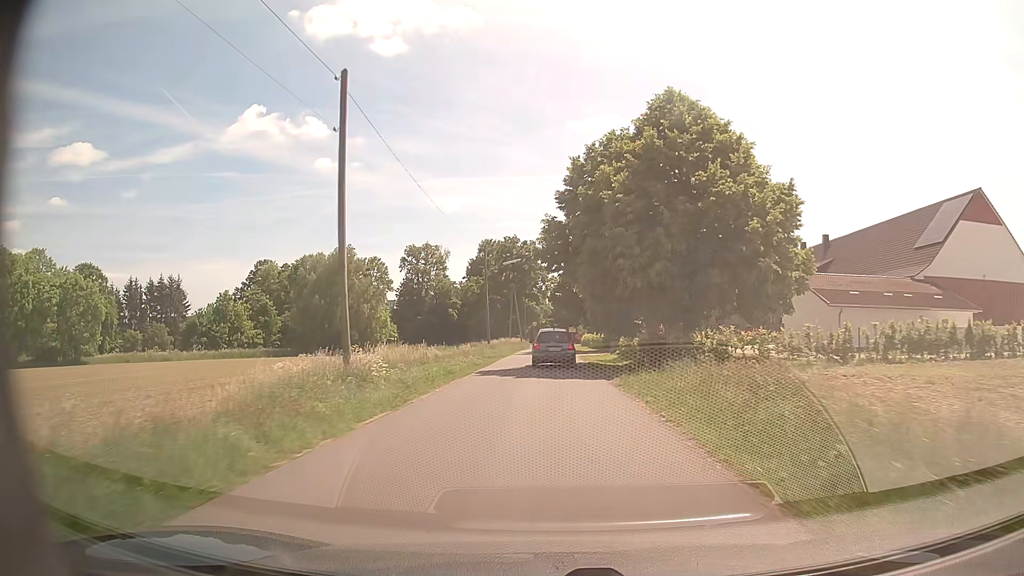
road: unclassified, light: Day
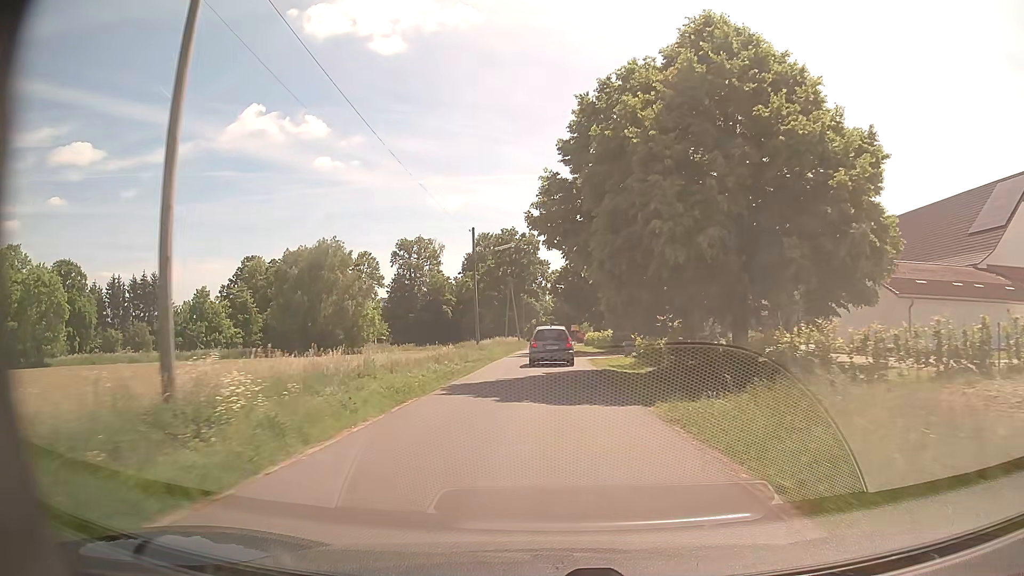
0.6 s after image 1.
(0.0, +7.9) m; 0°
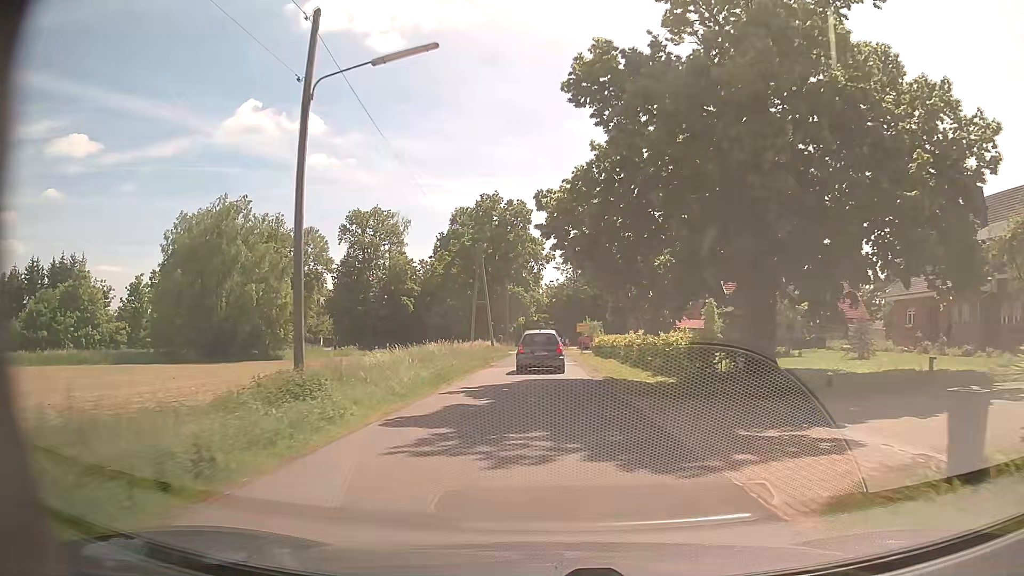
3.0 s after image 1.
(+0.1, +30.0) m; 0°
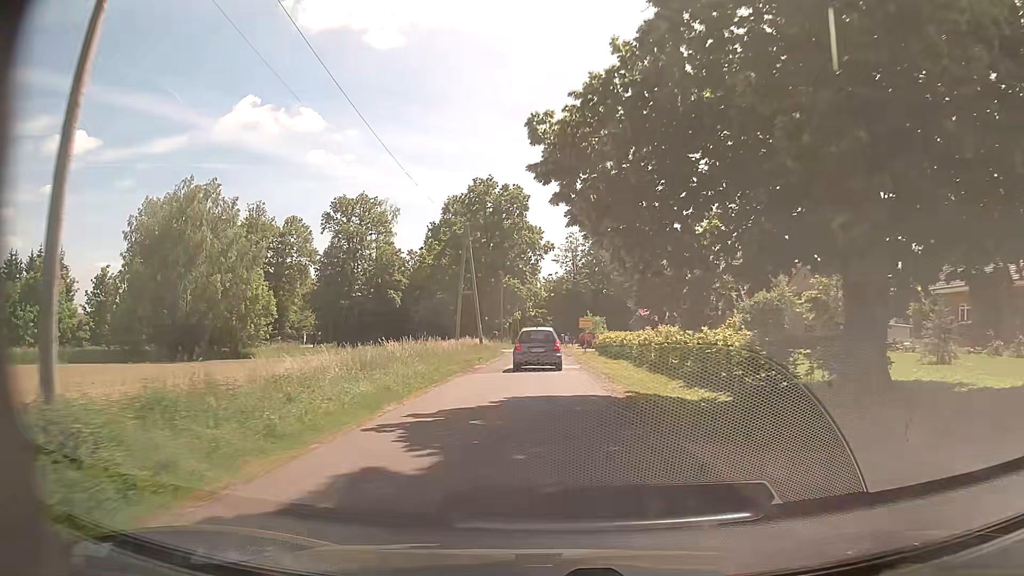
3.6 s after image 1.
(+0.1, +7.0) m; +1°
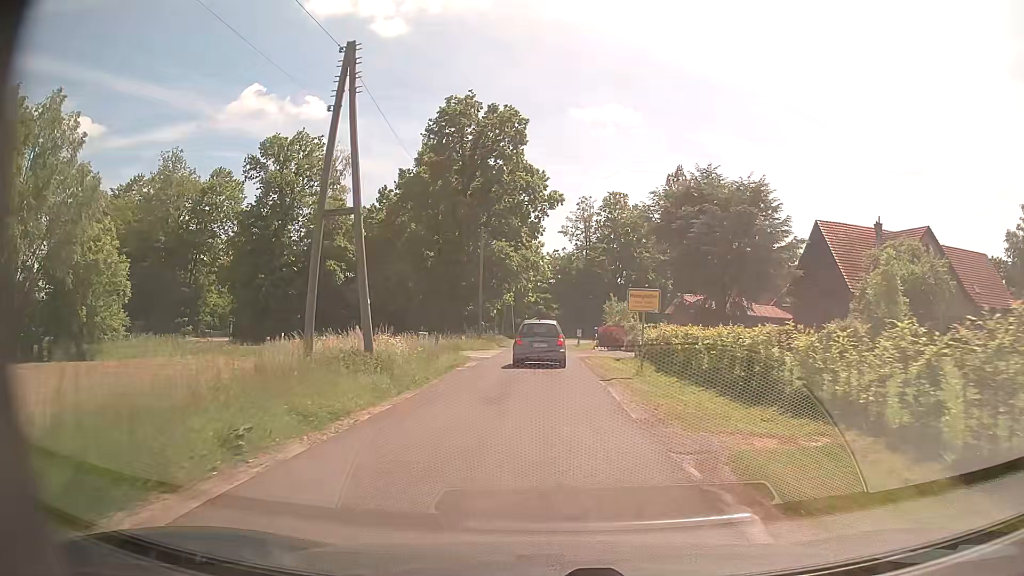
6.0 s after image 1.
(-0.1, +26.2) m; -1°
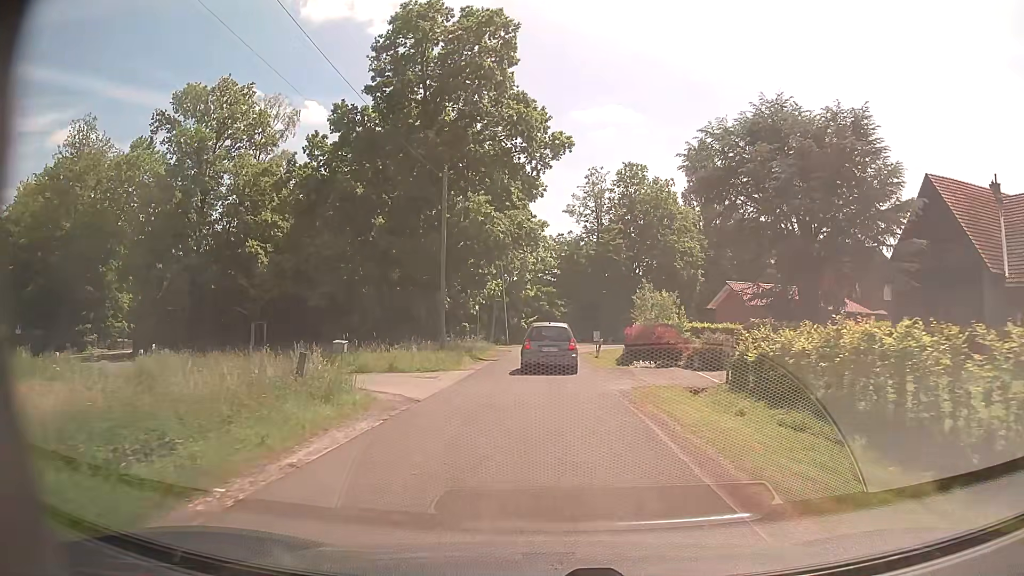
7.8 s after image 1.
(+0.1, +17.7) m; 0°
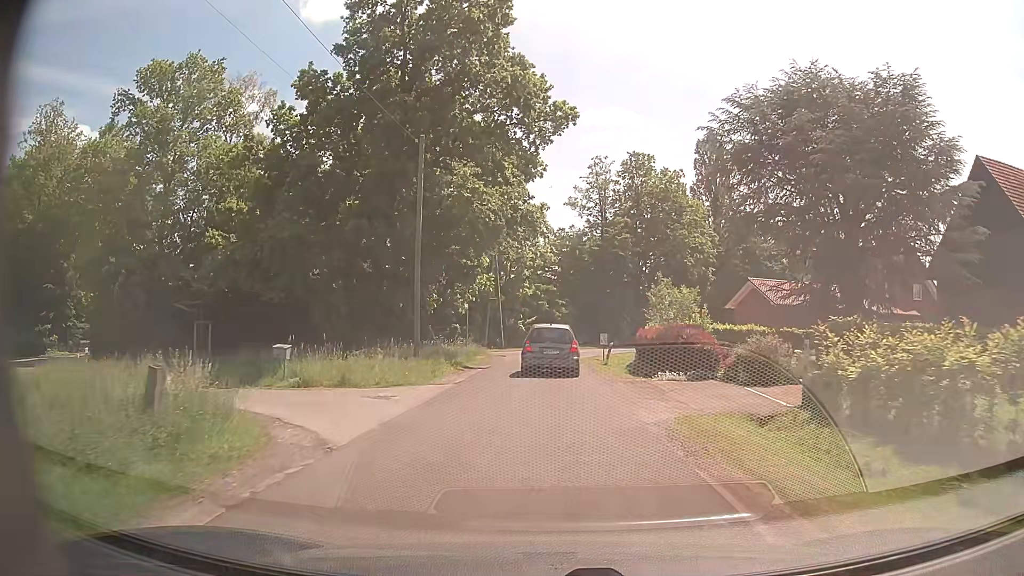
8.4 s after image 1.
(0.0, +5.6) m; 0°
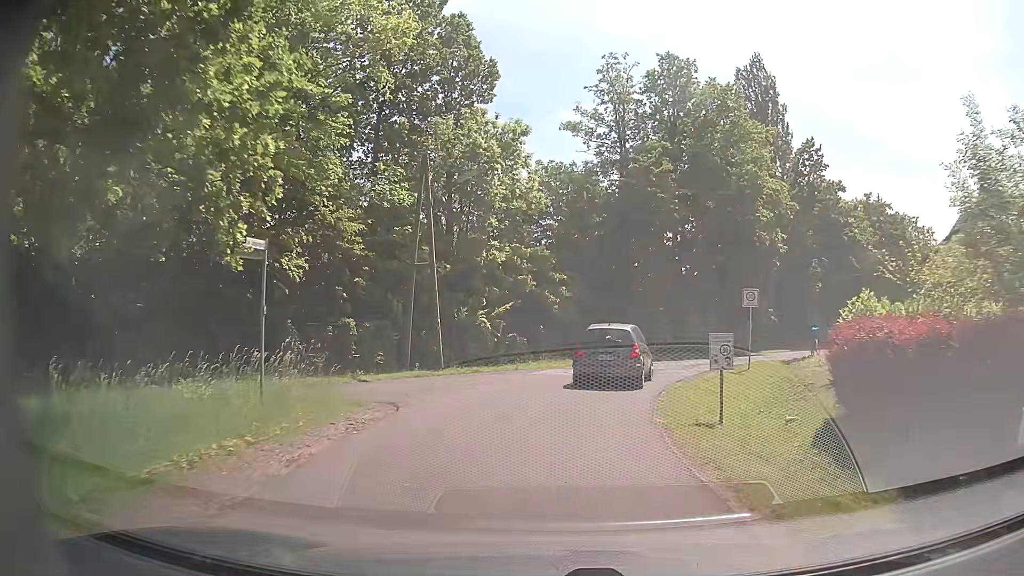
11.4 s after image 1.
(+0.1, +26.7) m; +1°
(0, +10) (+2, +20) (+6, +29) (+12, +37) (+18, +44) (+25, +52) (+32, +60) (+38, +67) (+45, +74) (+53, +80) m
